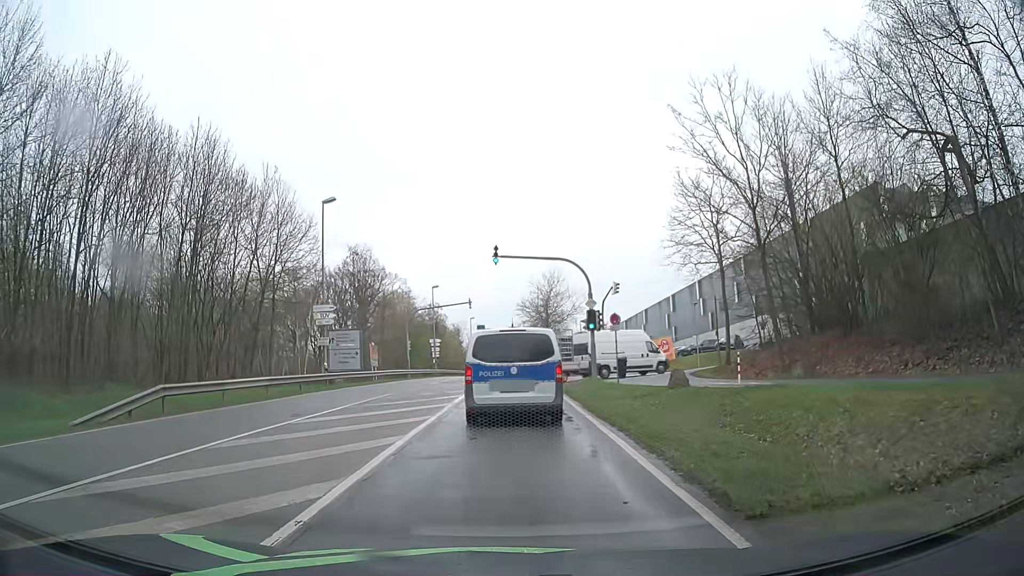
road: secondary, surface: asphalt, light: Day
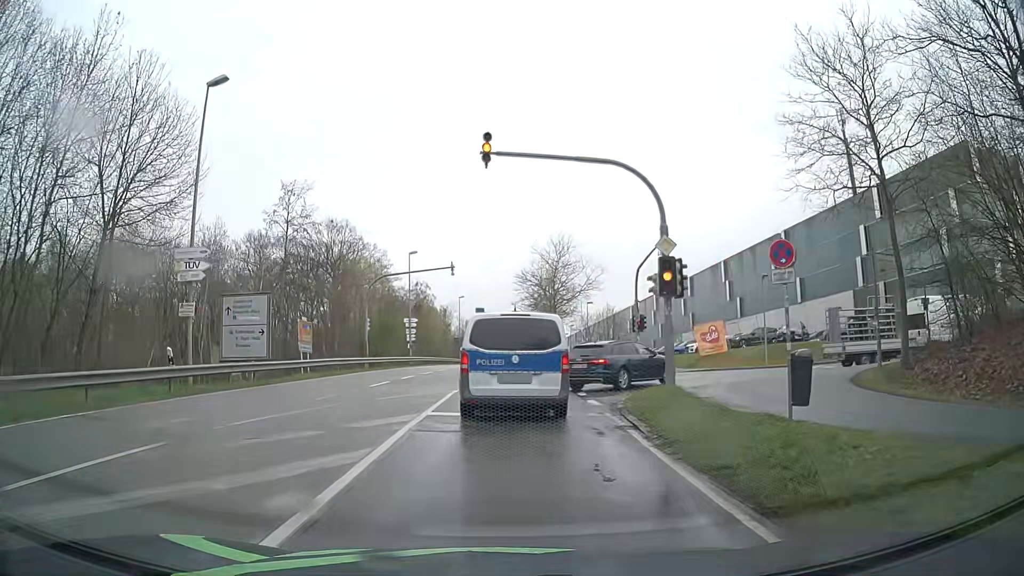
(-0.6, +15.9) m; -1°
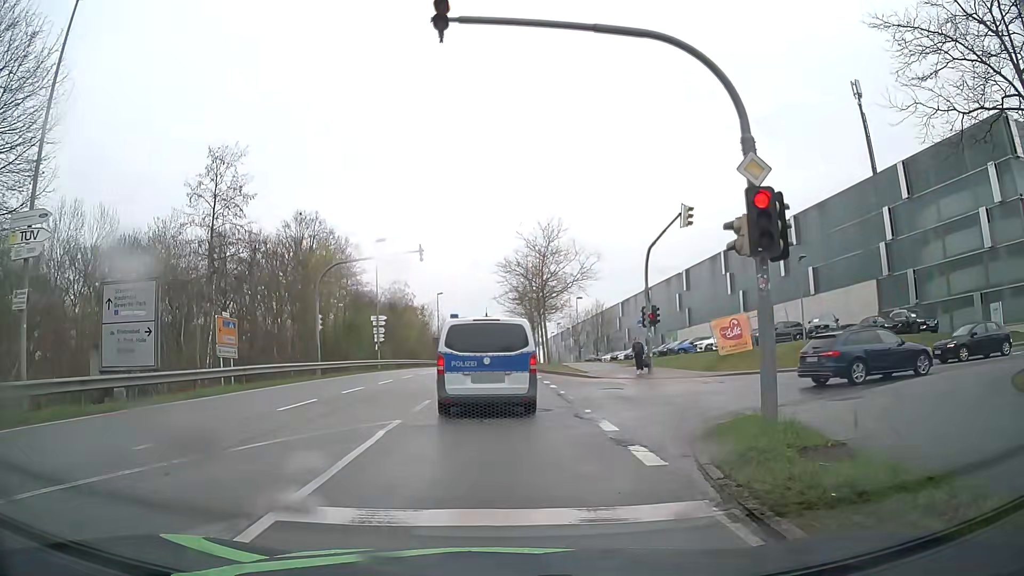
(+0.1, +7.3) m; +1°
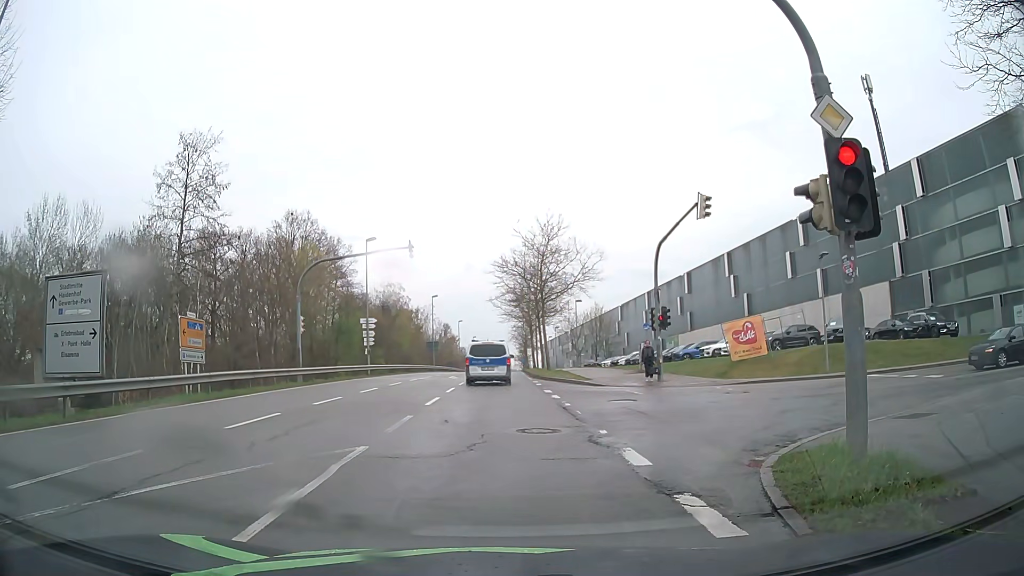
(+0.1, +2.6) m; +3°
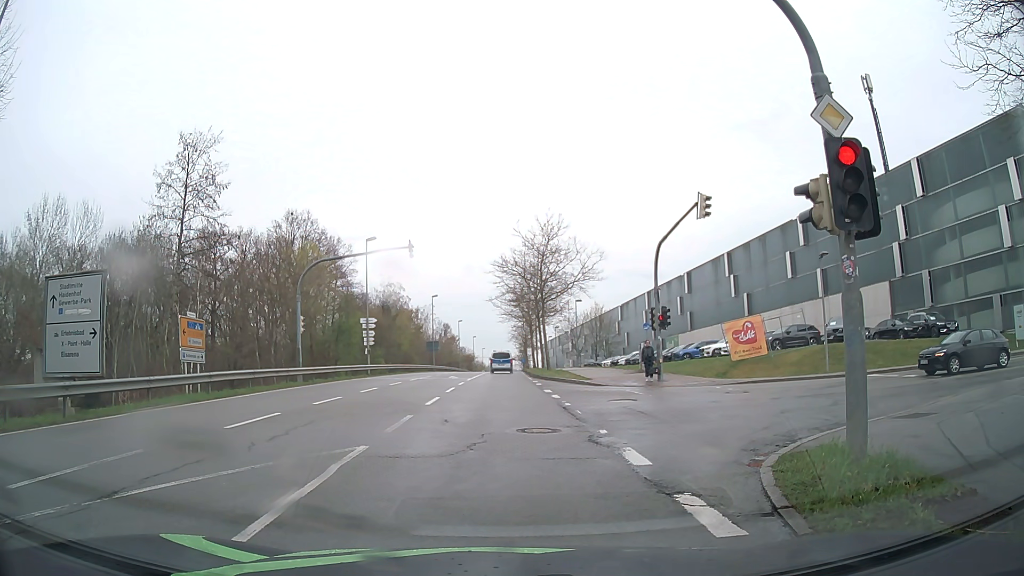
(0.0, +0.1) m; 0°
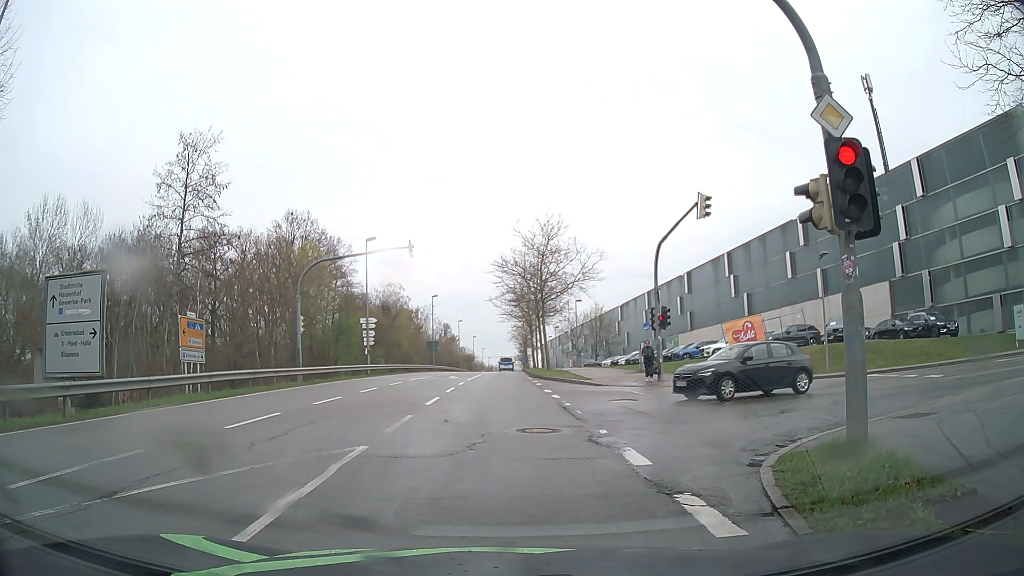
(0.0, 0.0) m; 0°
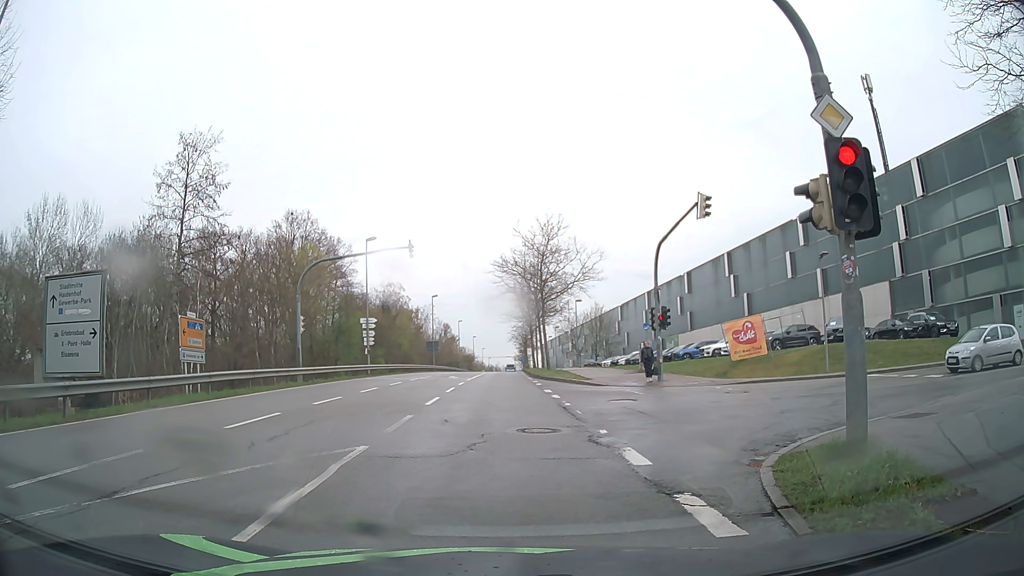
(0.0, 0.0) m; 0°
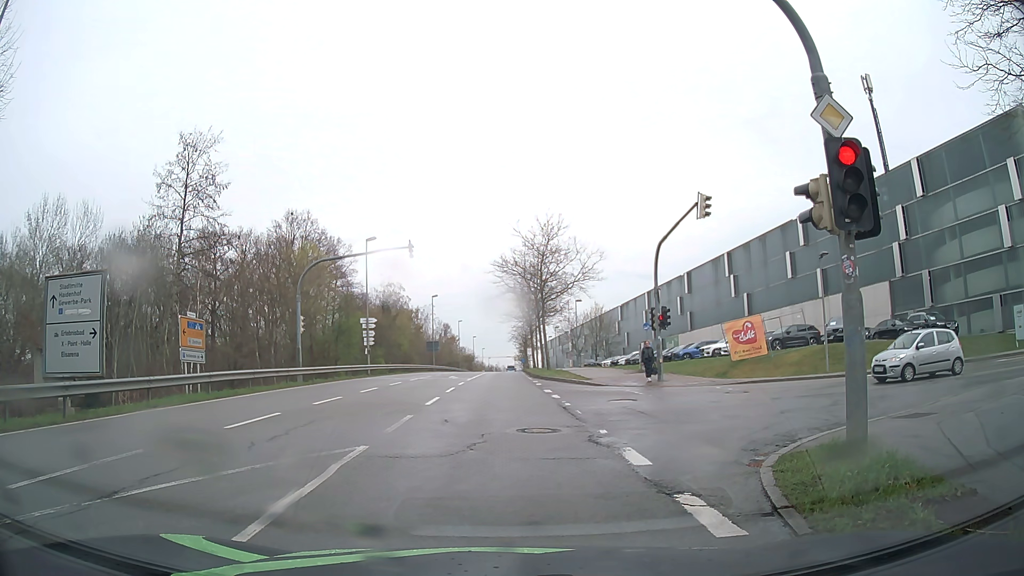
(0.0, 0.0) m; 0°
